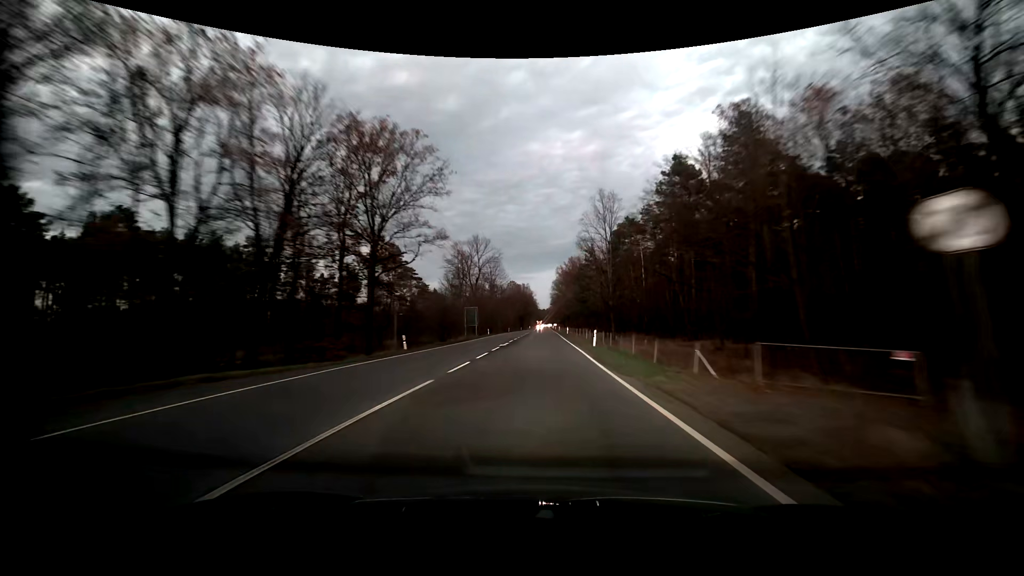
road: primary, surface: asphalt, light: Dusk
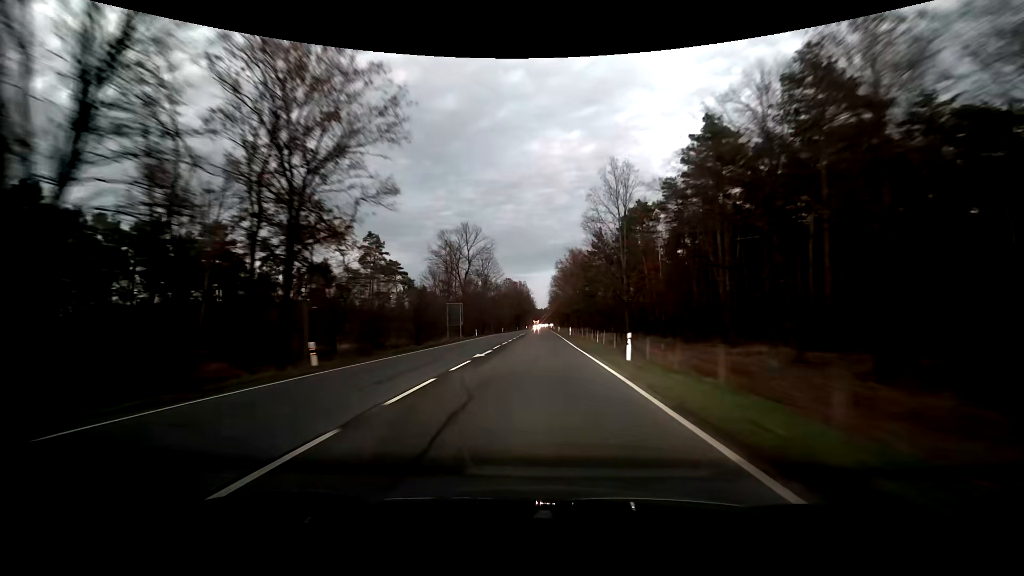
(0.0, +12.1) m; 0°
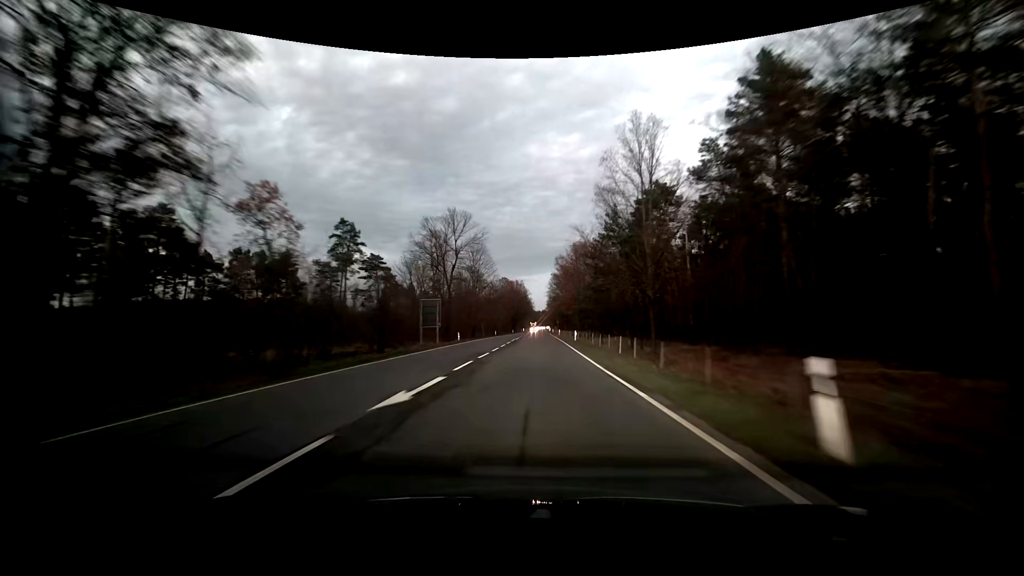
(0.0, +12.4) m; 0°
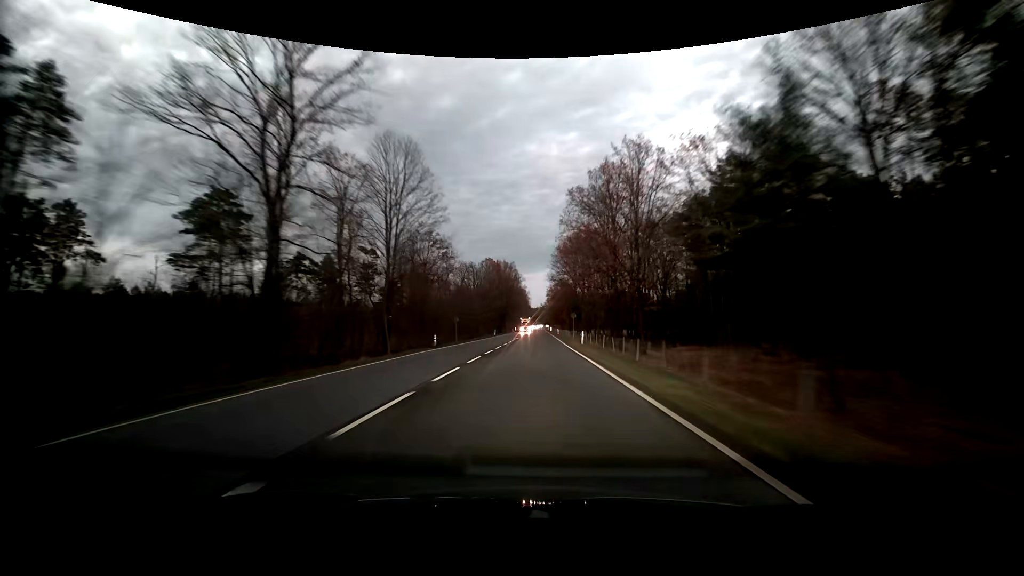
(+0.2, +52.2) m; 0°
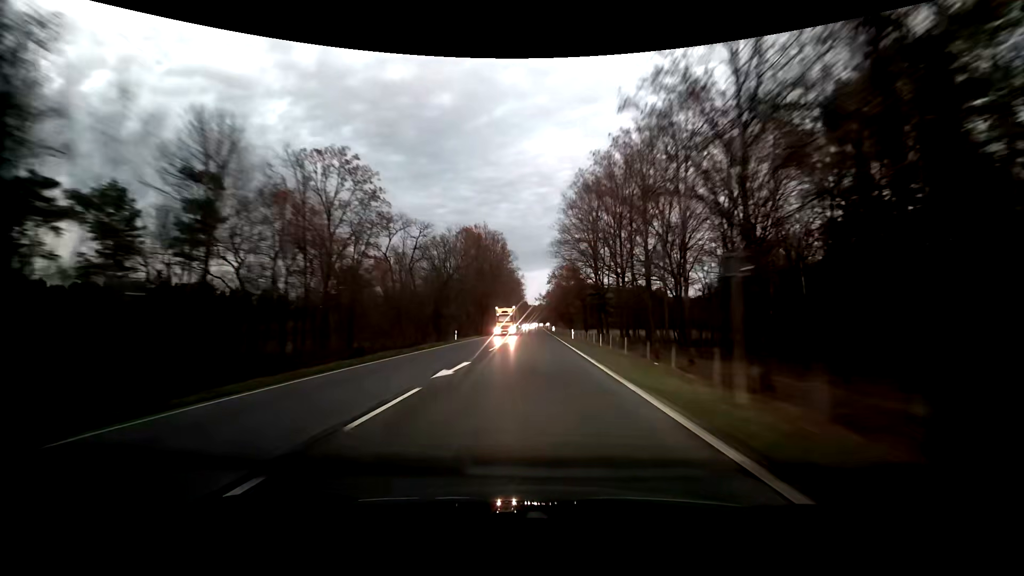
(+0.1, +41.9) m; +1°
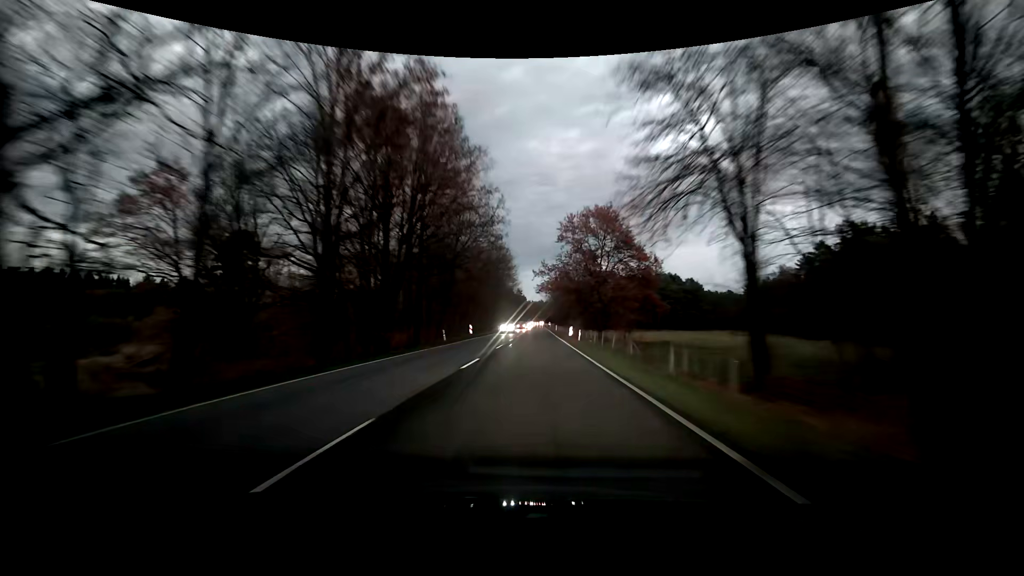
(-0.3, +58.7) m; 0°
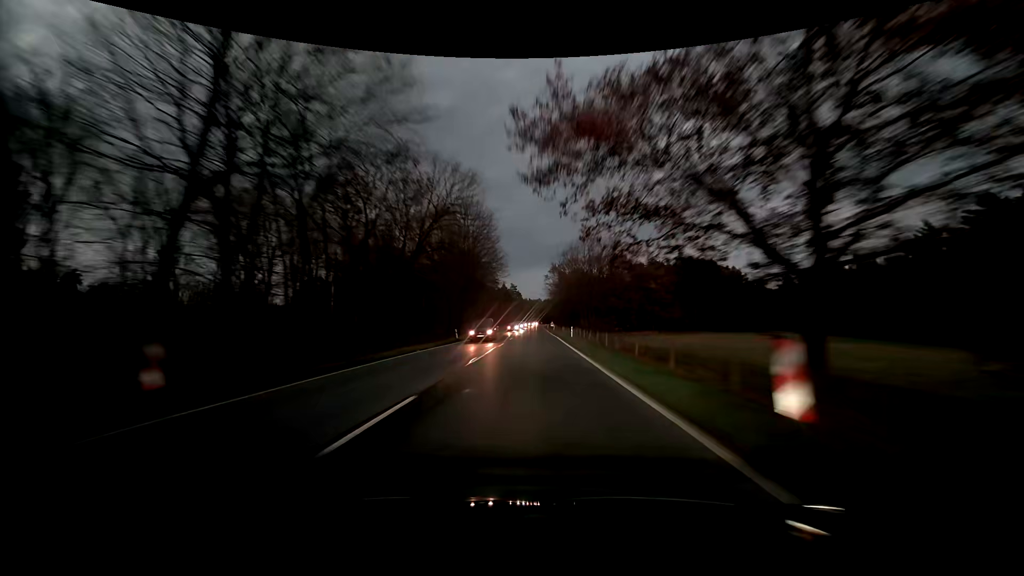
(+0.1, +45.8) m; 0°
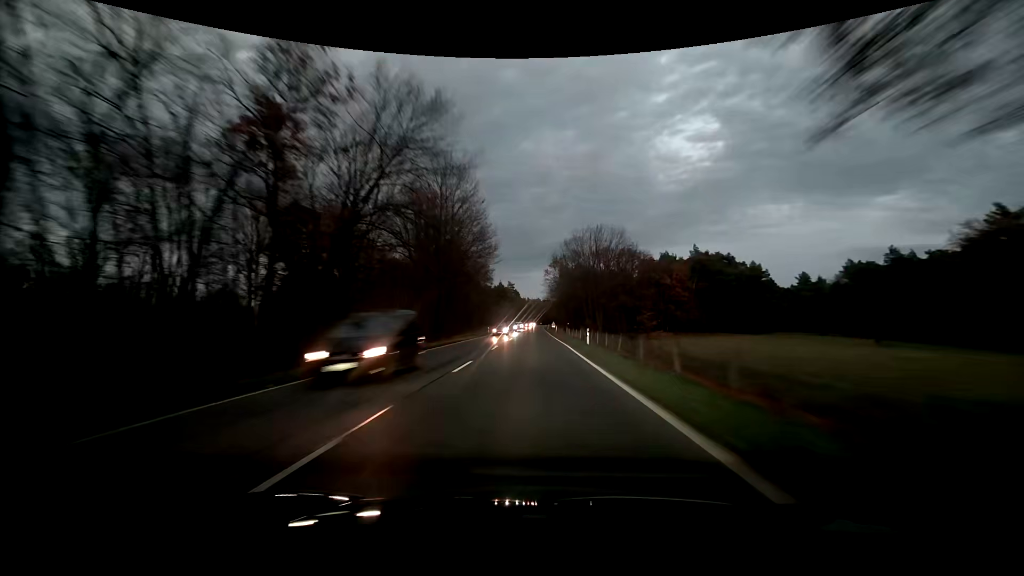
(0.0, +15.5) m; 0°
(0, +10) (0, +20) (0, +30) (0, +40) (0, +50) (0, +60) (0, +70) (0, +80) (0, +90) (0, +100) m
